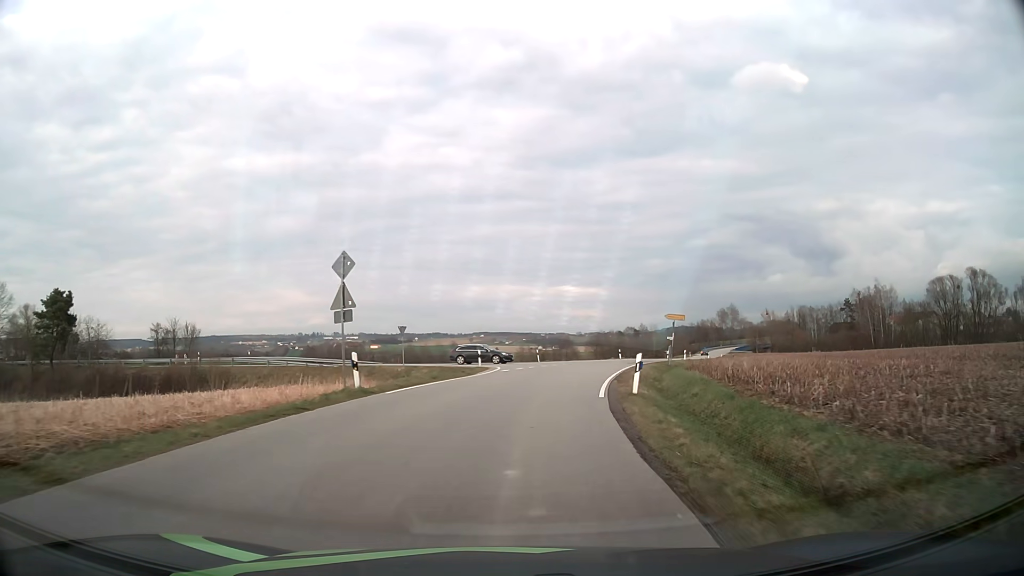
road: tertiary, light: Day
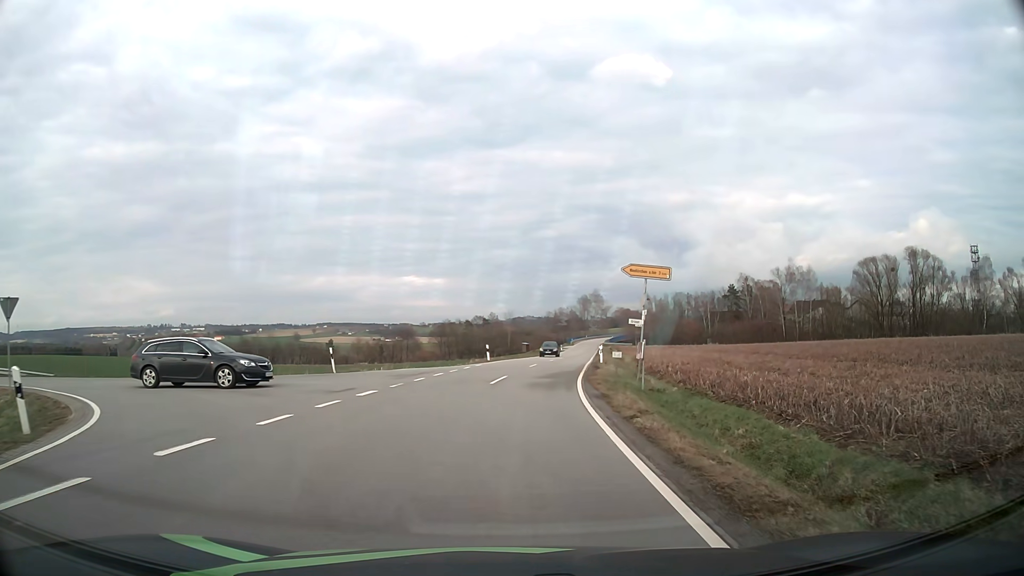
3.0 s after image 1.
(+3.3, +29.1) m; +14°
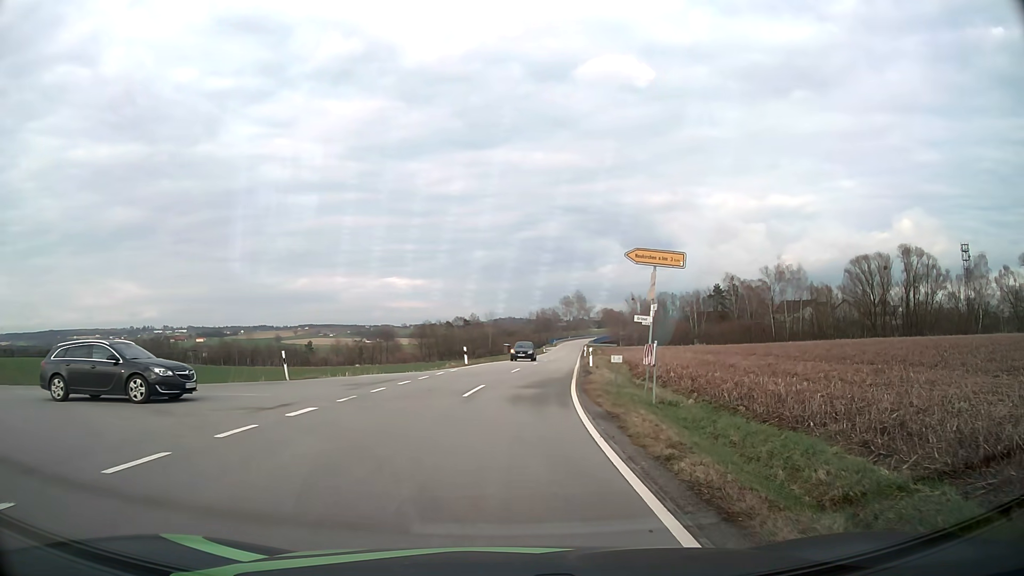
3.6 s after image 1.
(0.0, +3.8) m; +2°
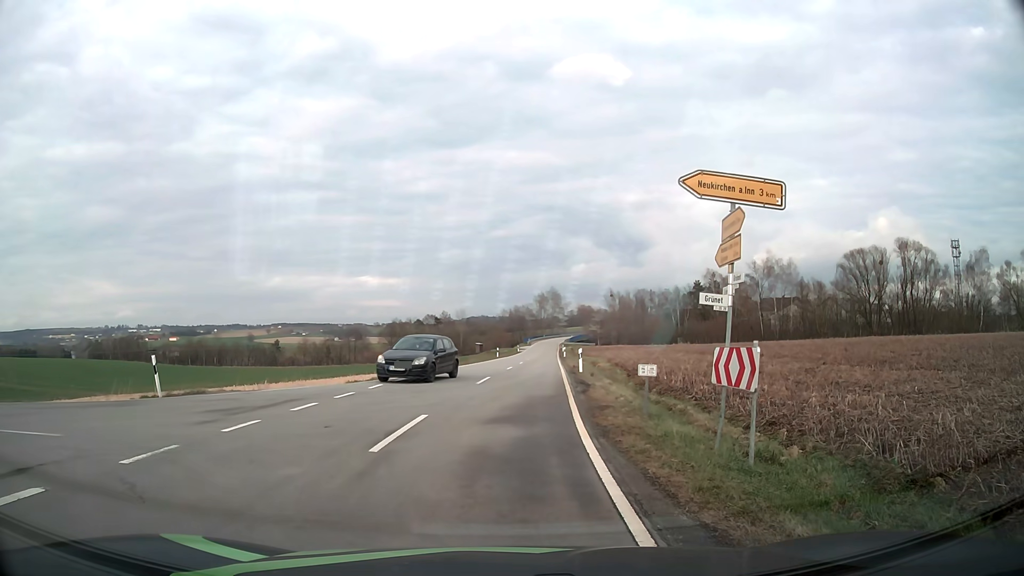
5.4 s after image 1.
(+0.2, +7.7) m; +2°
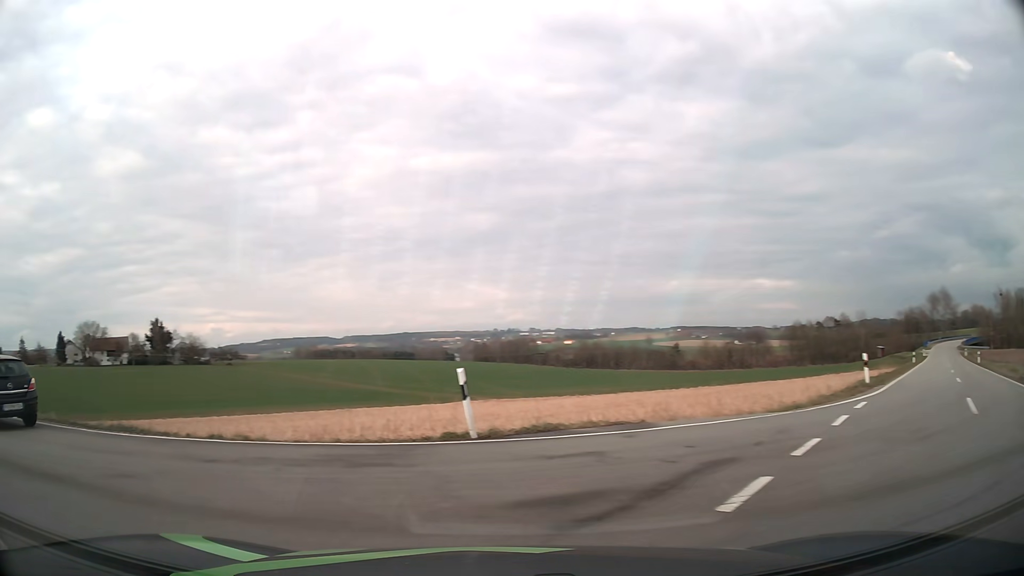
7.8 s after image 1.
(-1.5, +7.8) m; -32°
